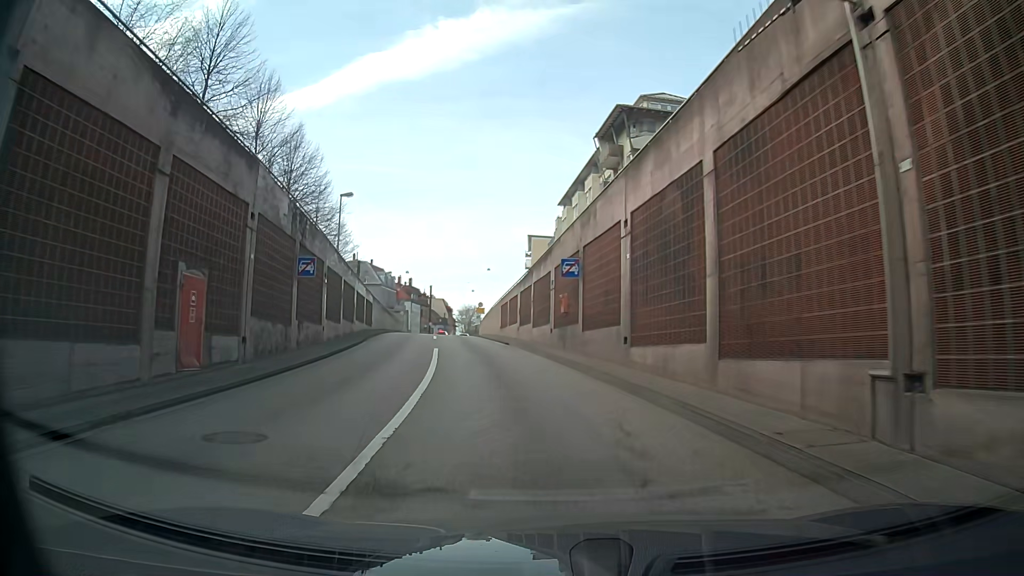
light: Day
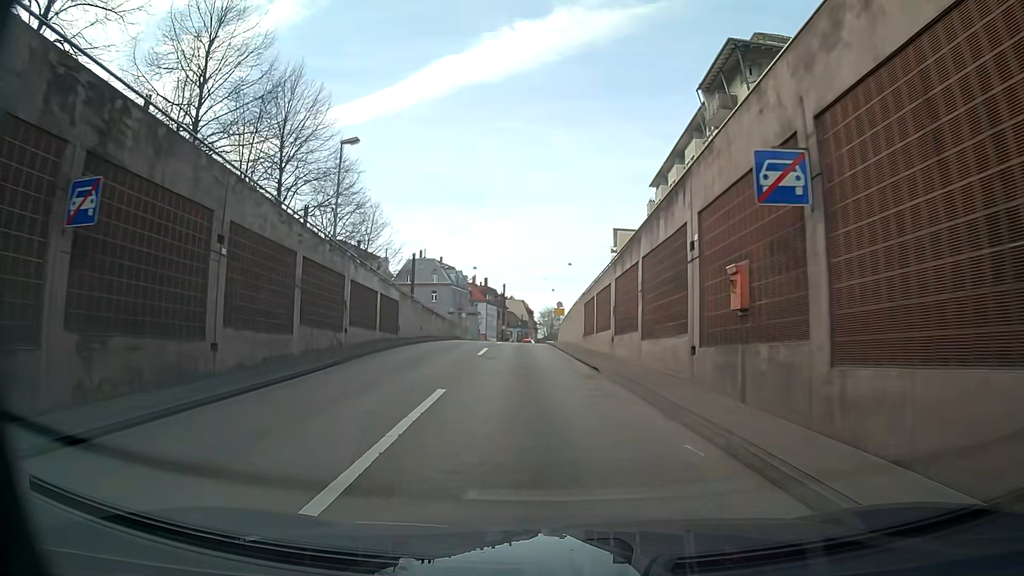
(-0.7, +13.9) m; -5°
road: trunk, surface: asphalt
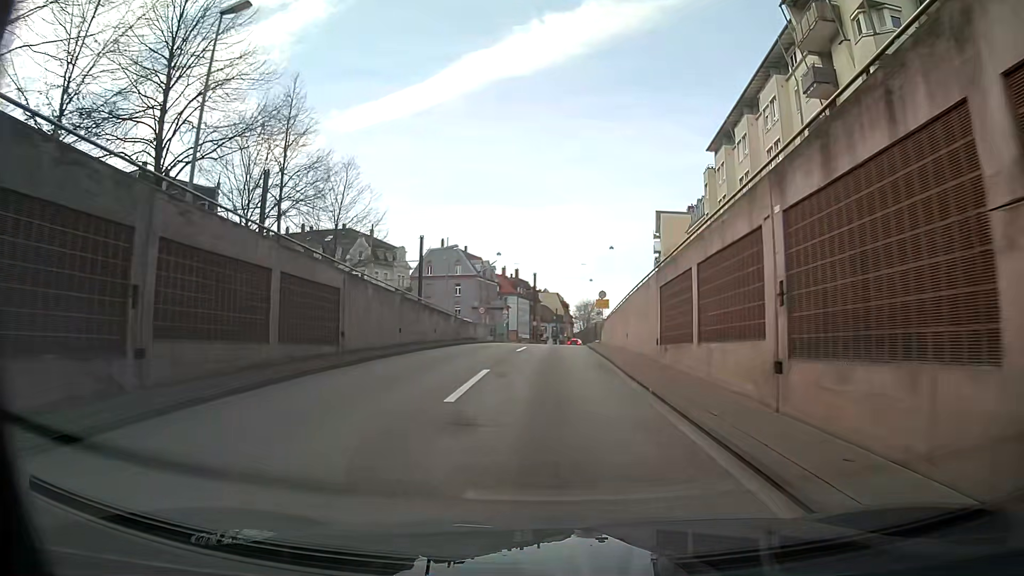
(-0.4, +13.4) m; -3°
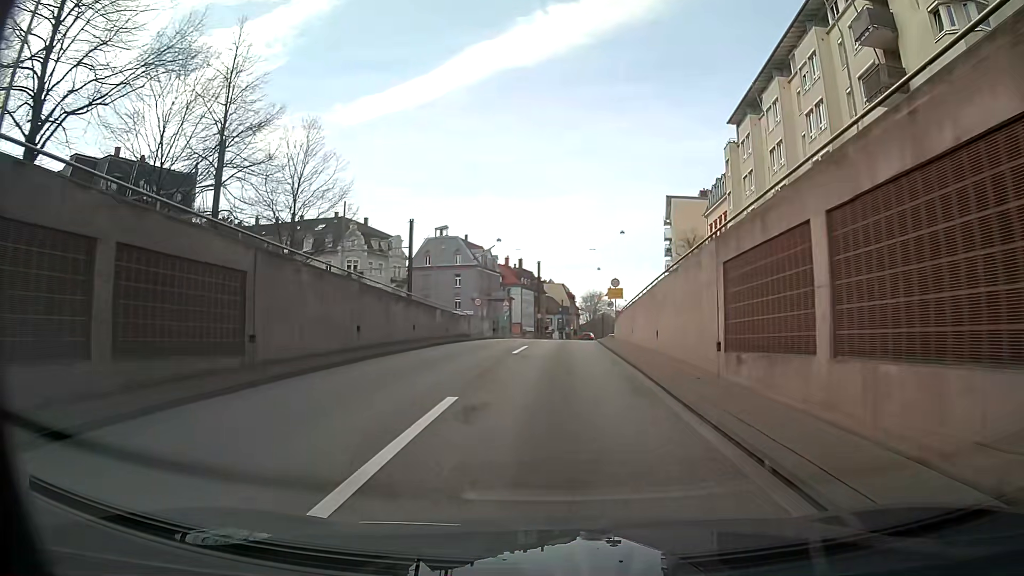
(0.0, +6.2) m; 0°
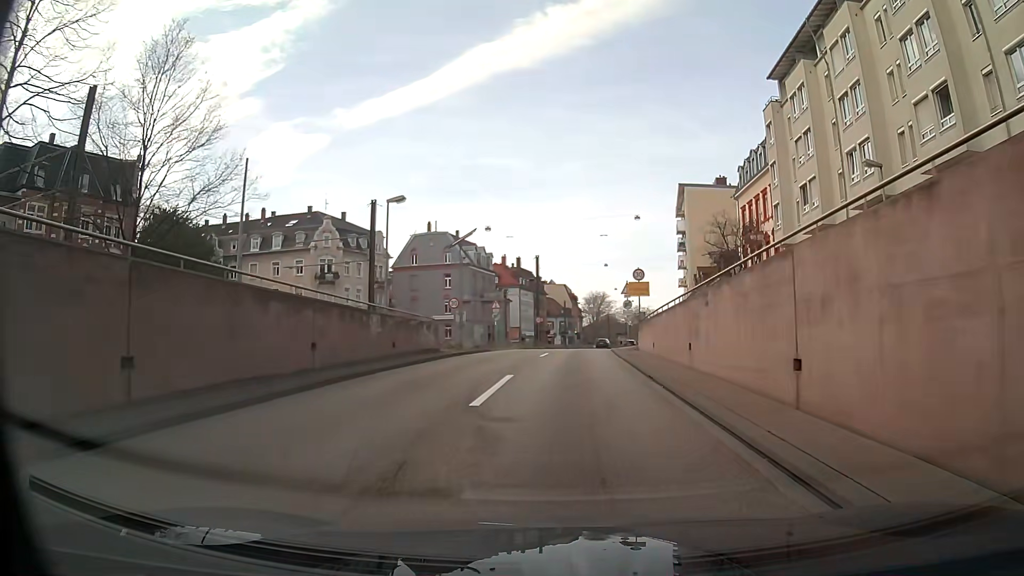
(0.0, +11.5) m; 0°
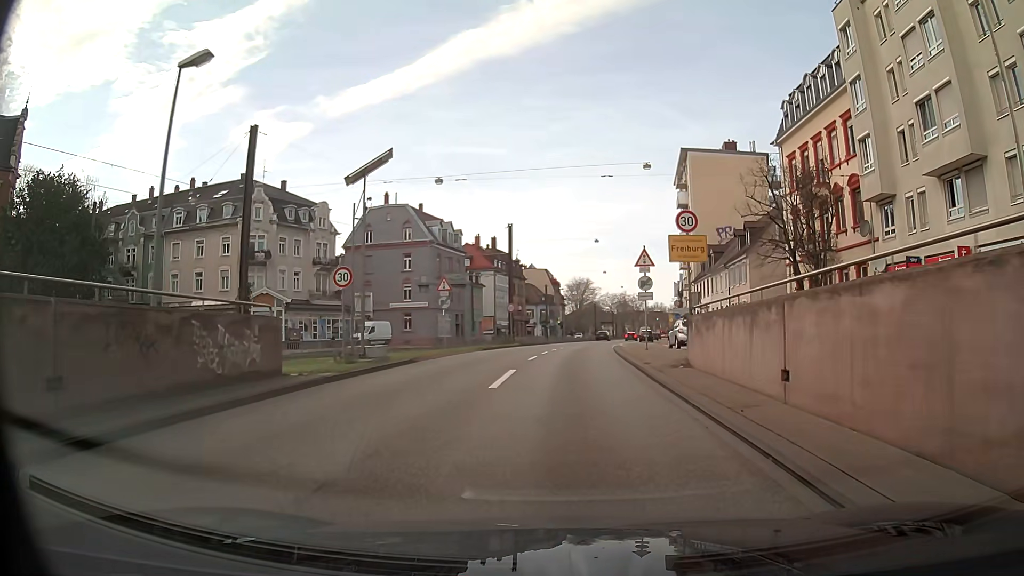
(+0.2, +15.5) m; +1°
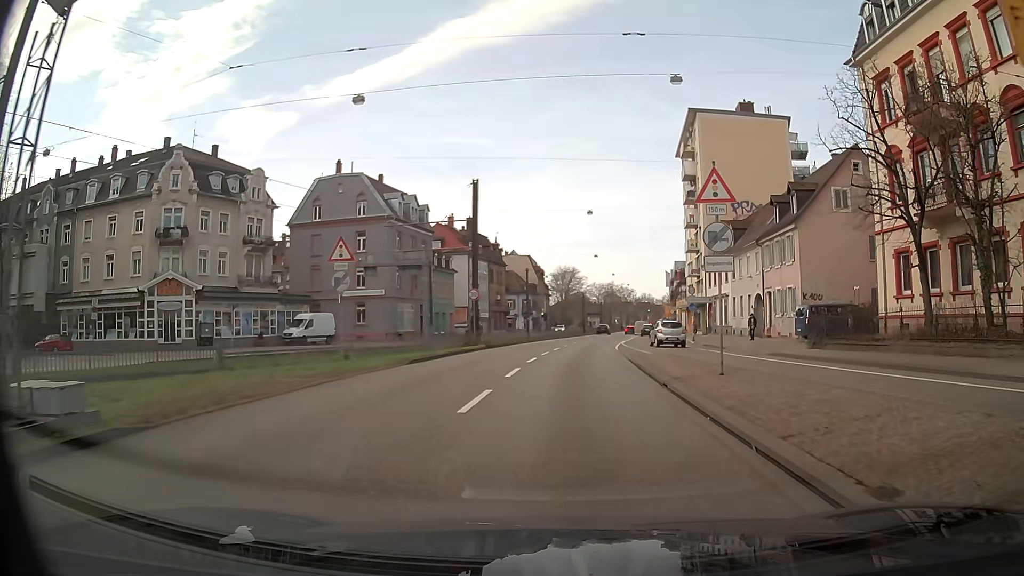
(+0.2, +14.0) m; +1°
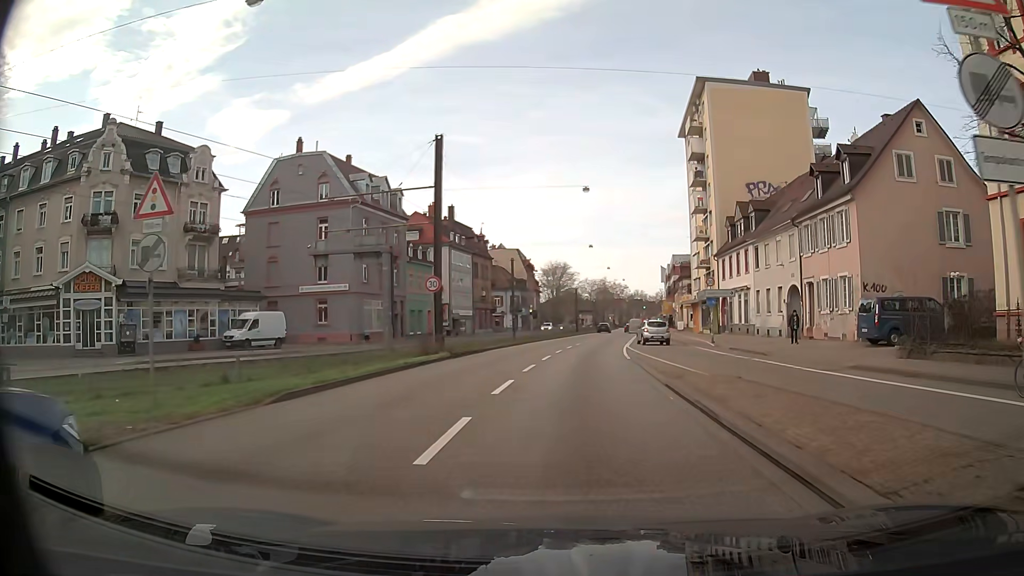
(+0.1, +9.2) m; +1°
(0, +10) (+1, +20) (+1, +30) (+3, +40) (+4, +50) (+5, +60) (+6, +70) (+8, +80) (+9, +89) (+11, +99) m
